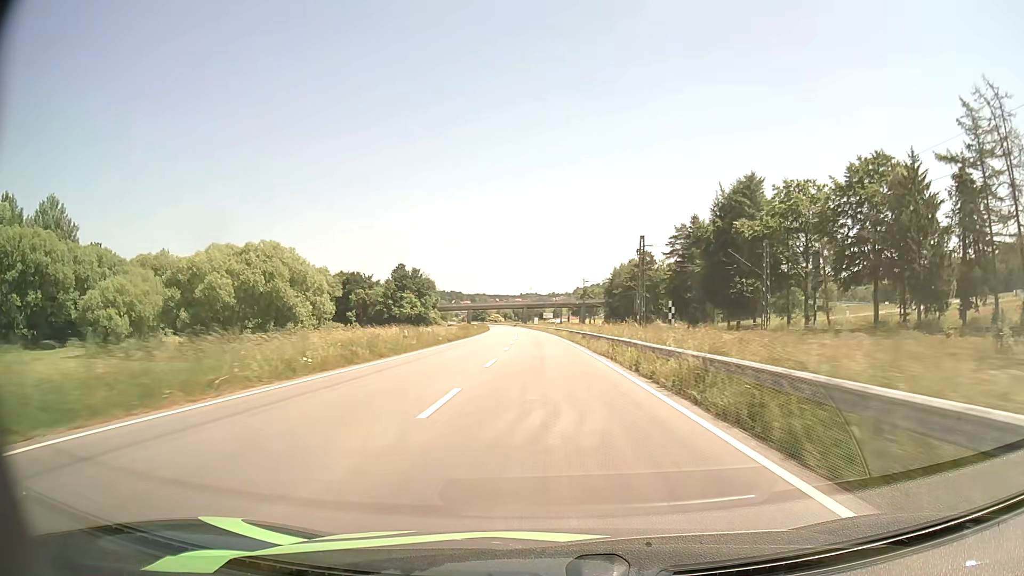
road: primary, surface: asphalt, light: Day
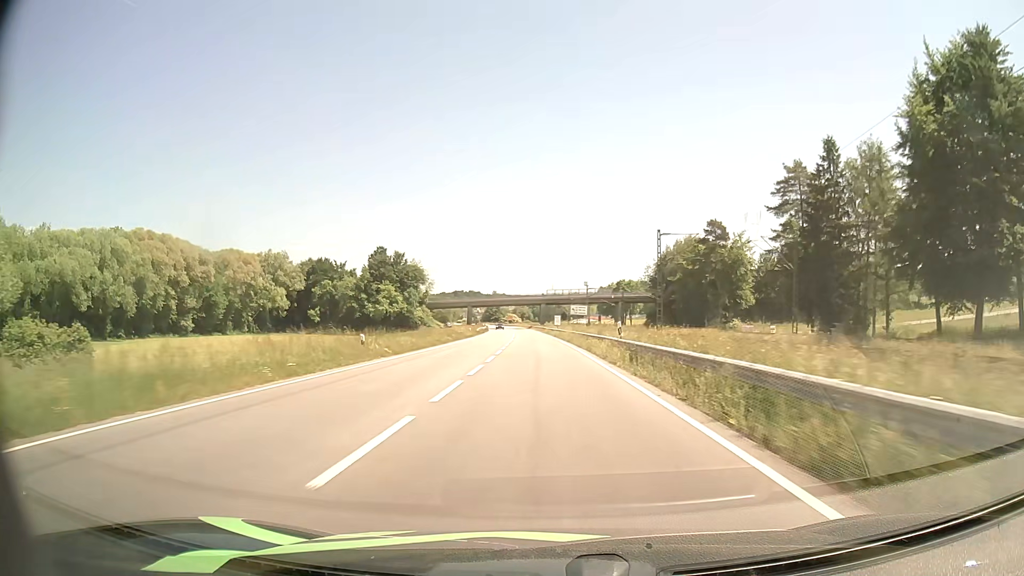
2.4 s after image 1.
(-0.8, +56.9) m; -2°
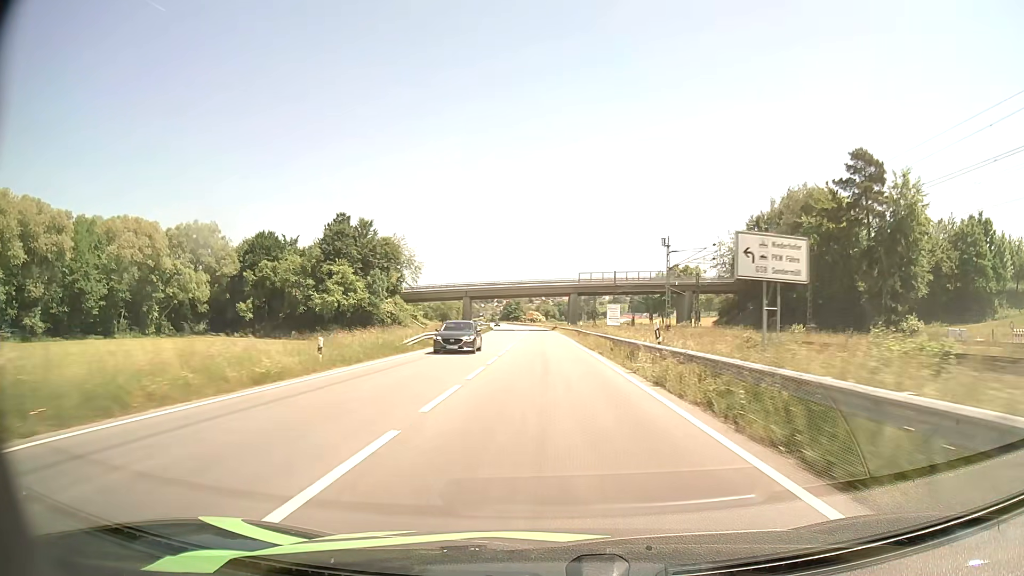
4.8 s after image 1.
(-1.2, +55.4) m; -2°
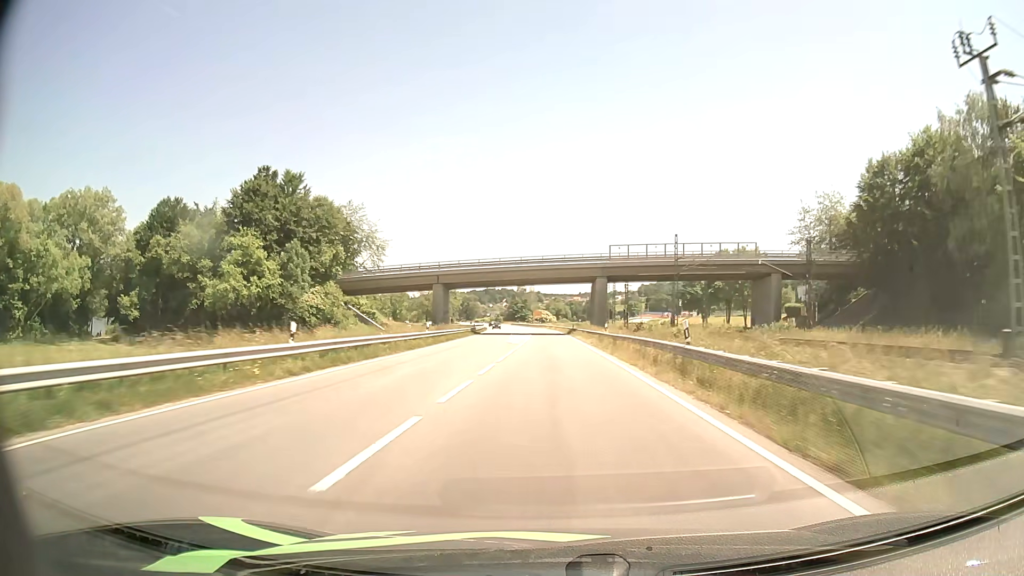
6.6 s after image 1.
(-0.4, +41.1) m; -1°
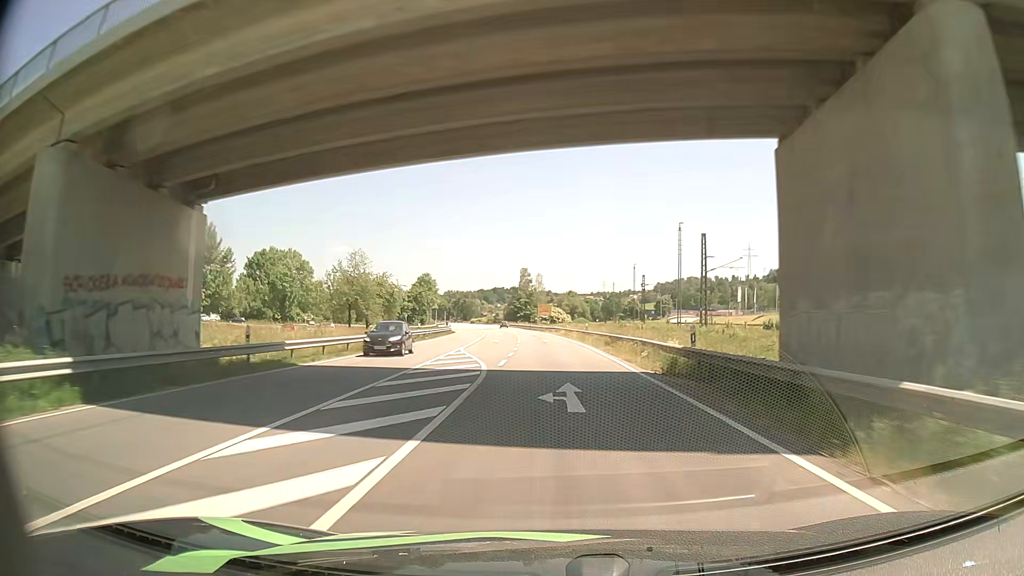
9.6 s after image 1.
(-0.4, +67.2) m; -1°
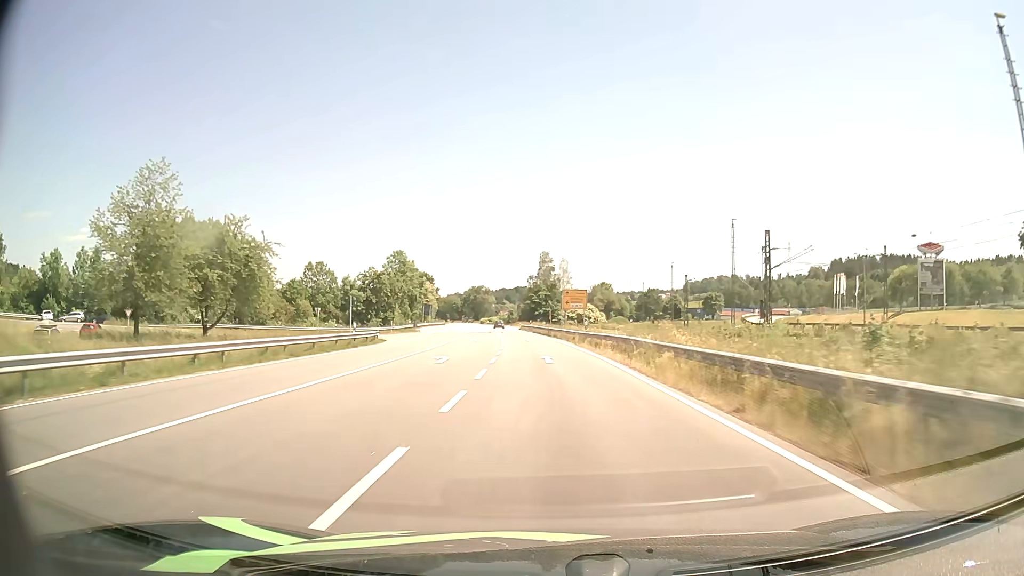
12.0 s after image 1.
(-0.8, +53.4) m; -2°
